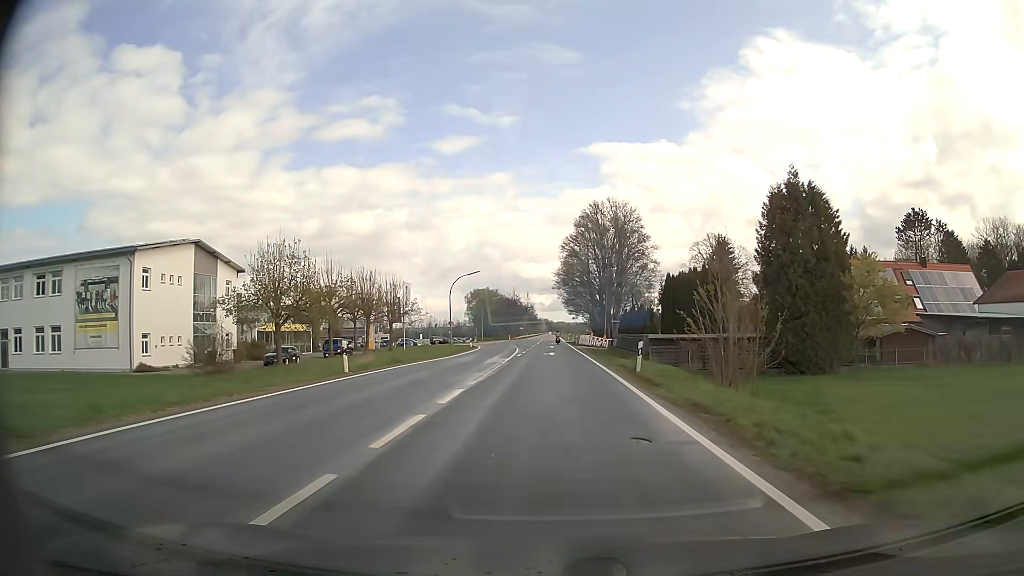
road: secondary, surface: asphalt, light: Day
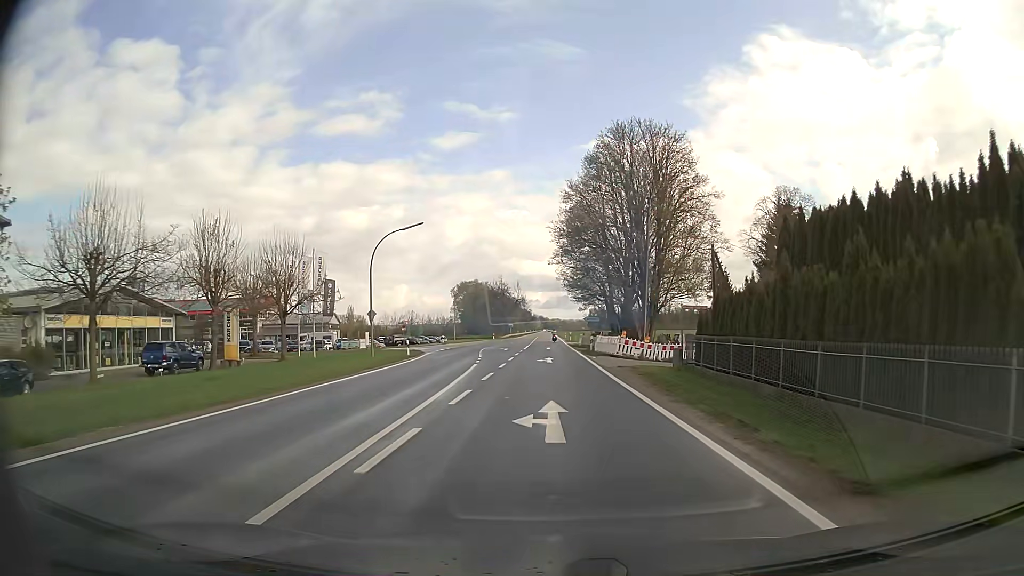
(0.0, +30.6) m; 0°
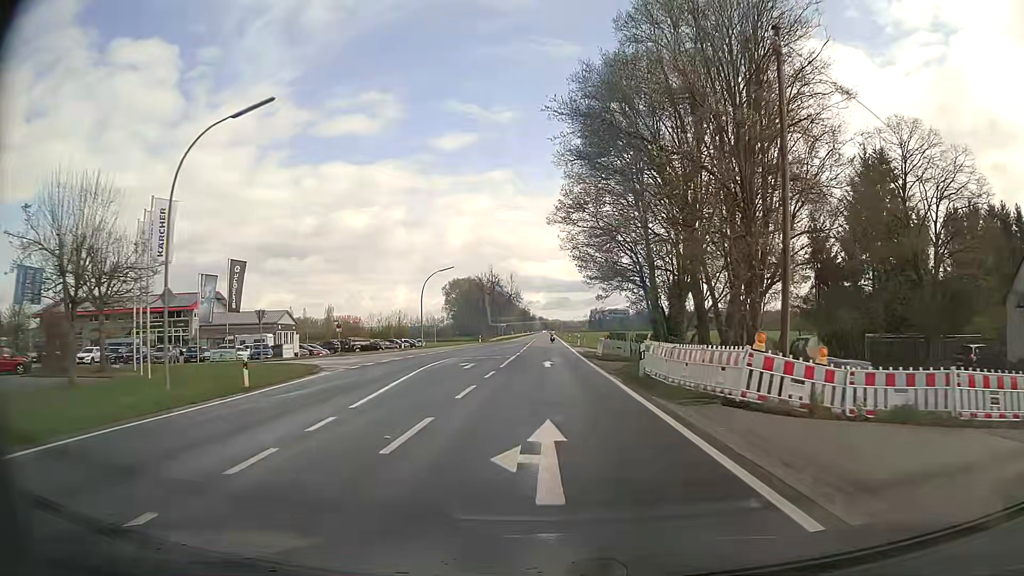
(0.0, +23.0) m; 0°
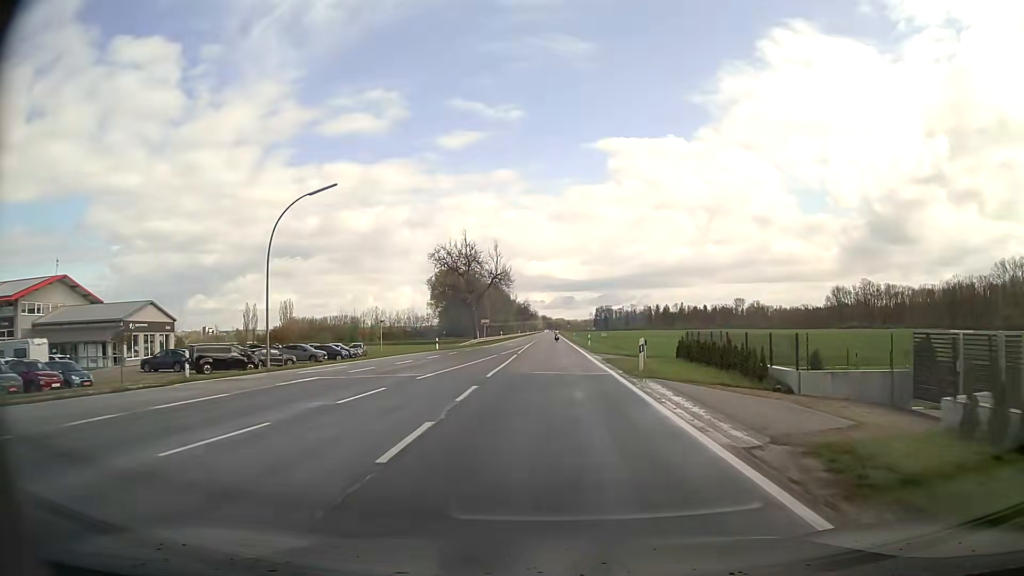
(-0.3, +38.3) m; 0°
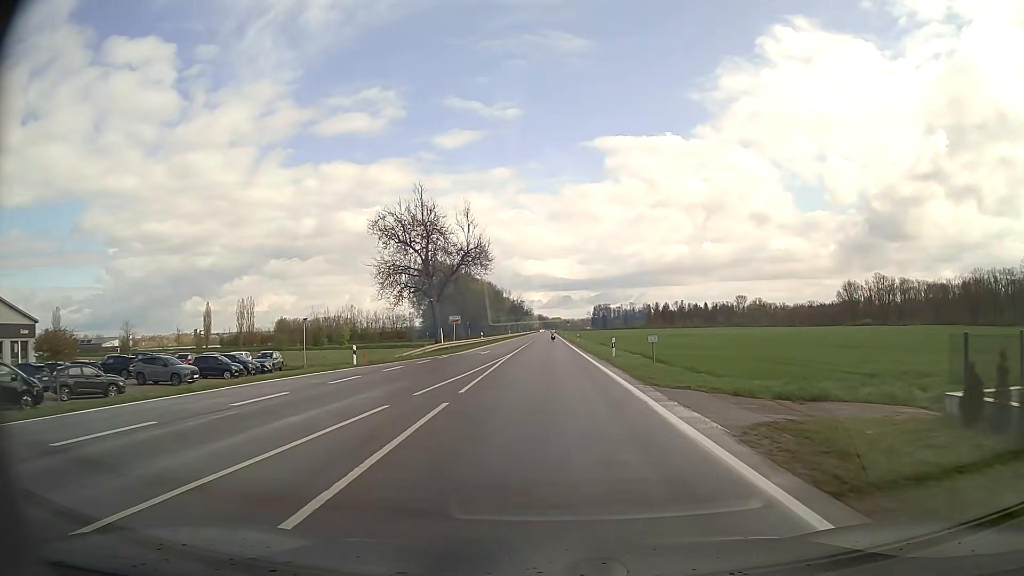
(+0.1, +23.1) m; 0°
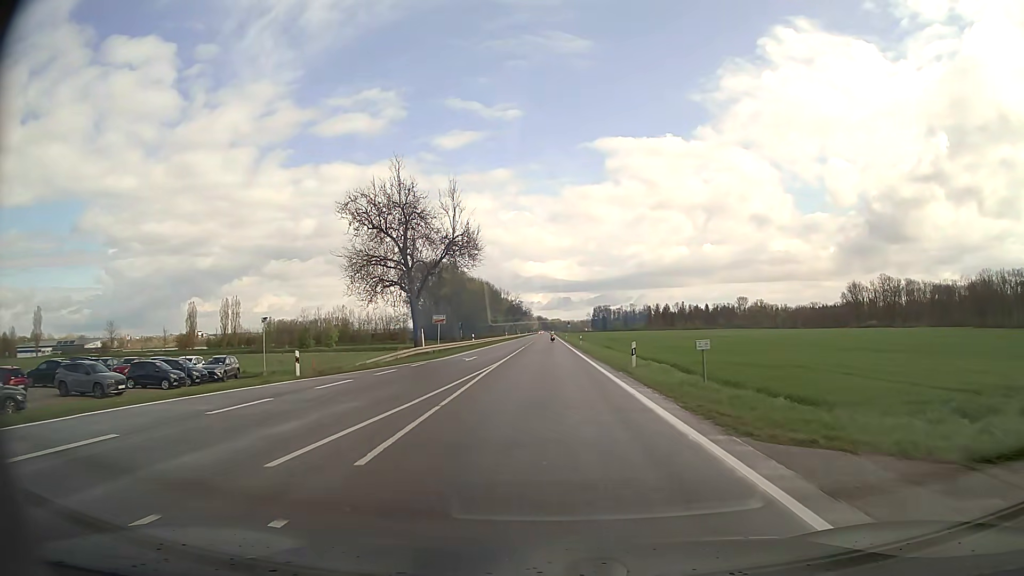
(0.0, +7.4) m; 0°
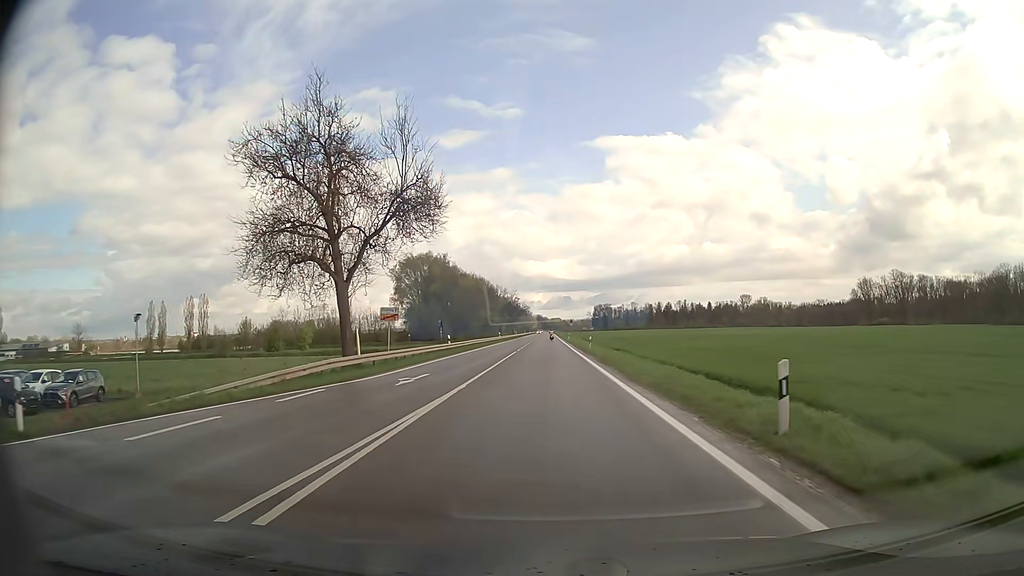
(0.0, +15.2) m; 0°
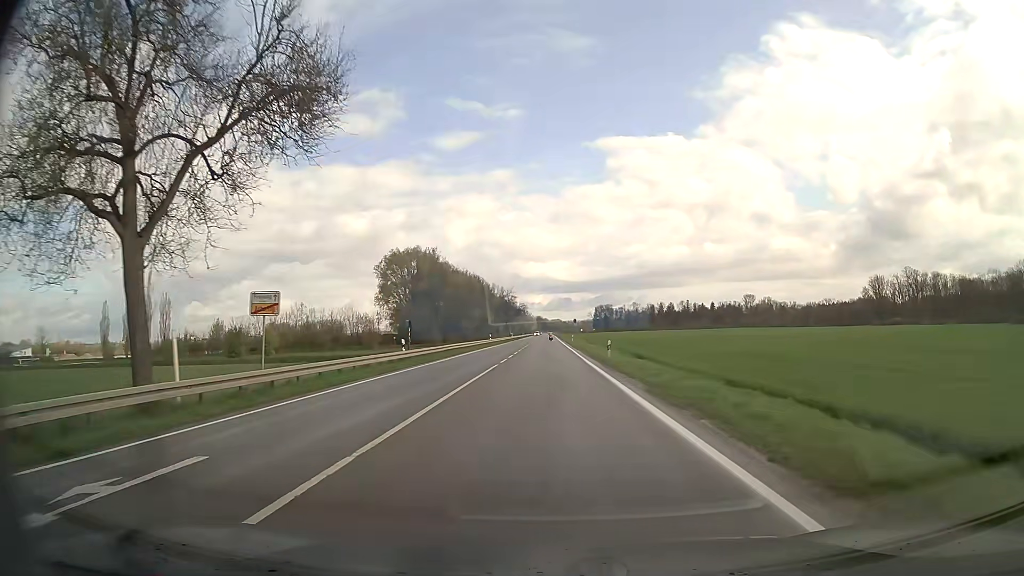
(0.0, +15.4) m; 0°
(0, +10) (0, +20) (0, +30) (0, +40) (0, +50) (0, +60) (0, +70) (0, +80) (0, +90) (0, +100) m
